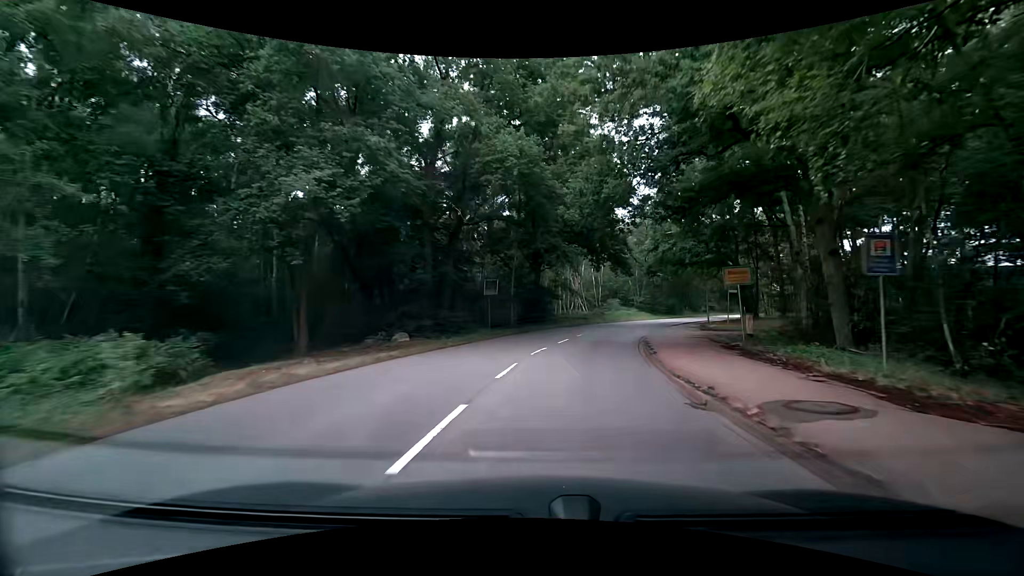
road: secondary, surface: asphalt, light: Day
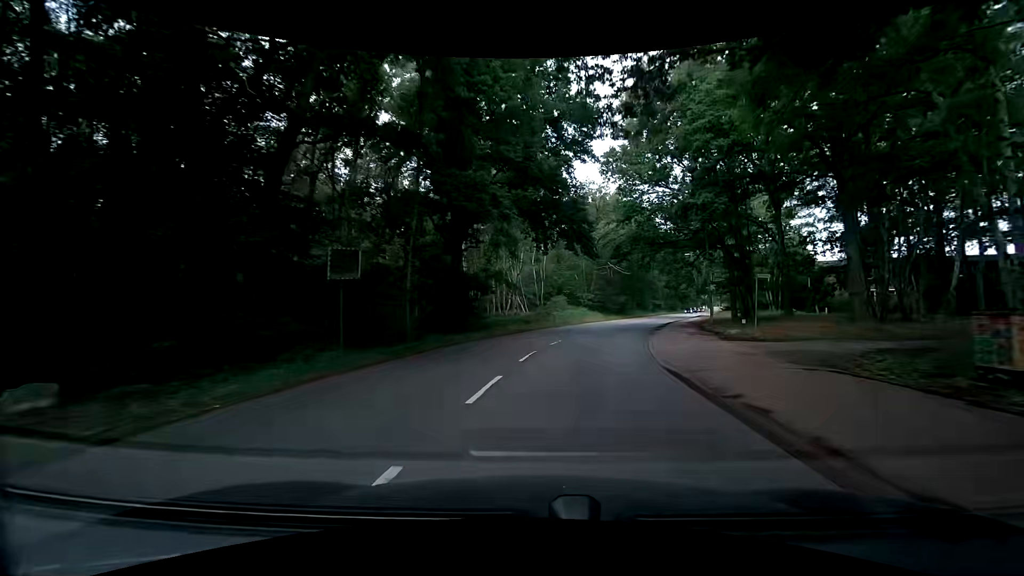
(+1.0, +14.6) m; +8°
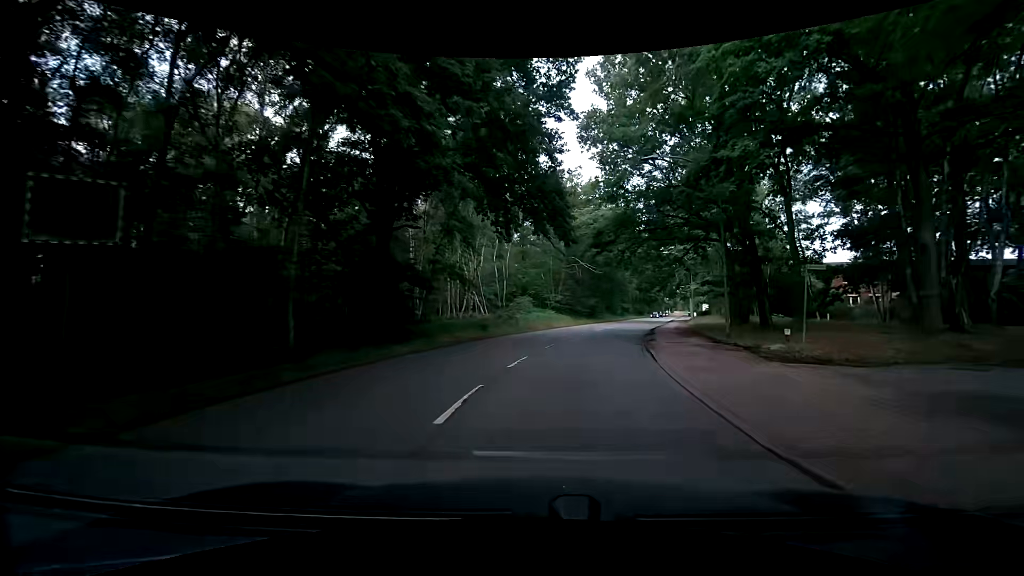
(+0.1, +7.3) m; +2°
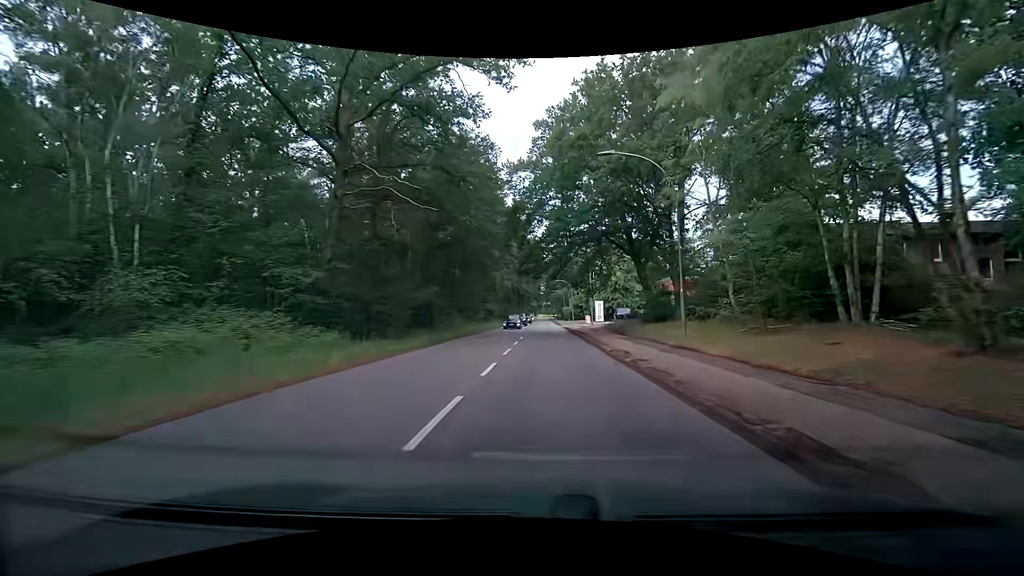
(+5.7, +35.8) m; +17°
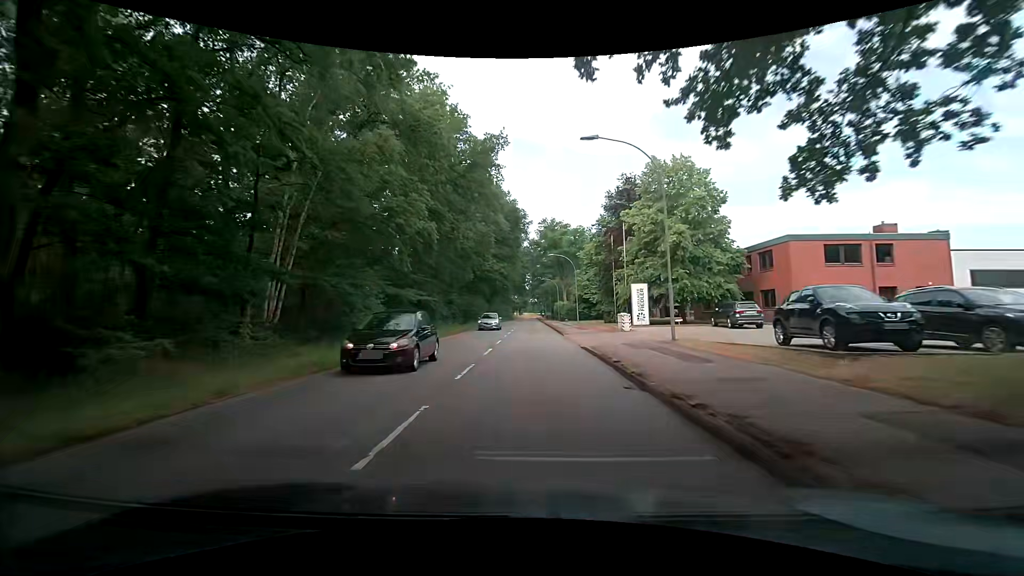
(+1.0, +37.0) m; +2°
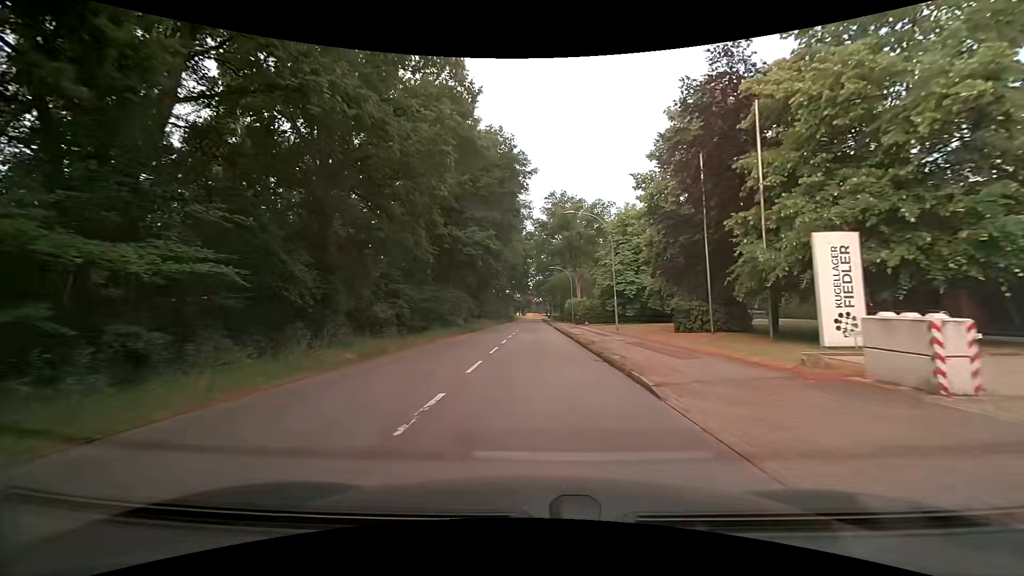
(-0.3, +22.8) m; -1°
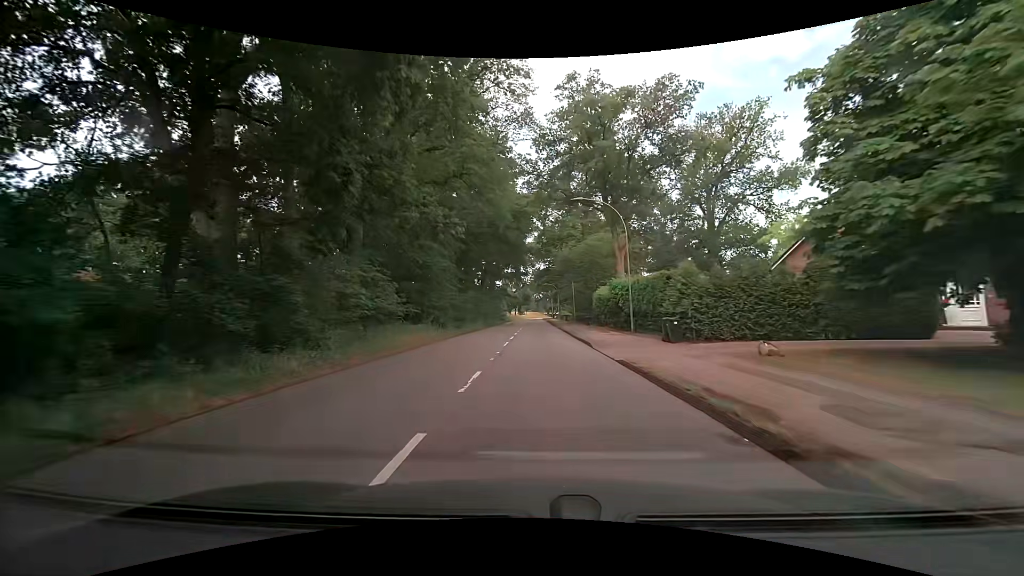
(-0.4, +39.1) m; 0°
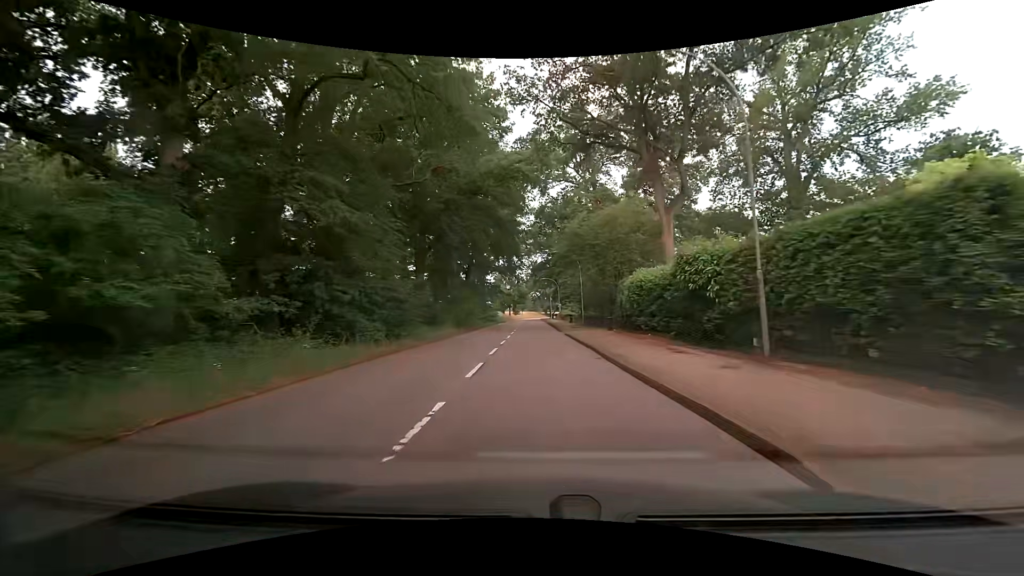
(+0.1, +16.0) m; +1°
(0, +10) (0, +20) (0, +30) (-1, +40) (-1, +50) (-1, +60) (-1, +70) (-1, +80) (-2, +90) (-2, +100) m
